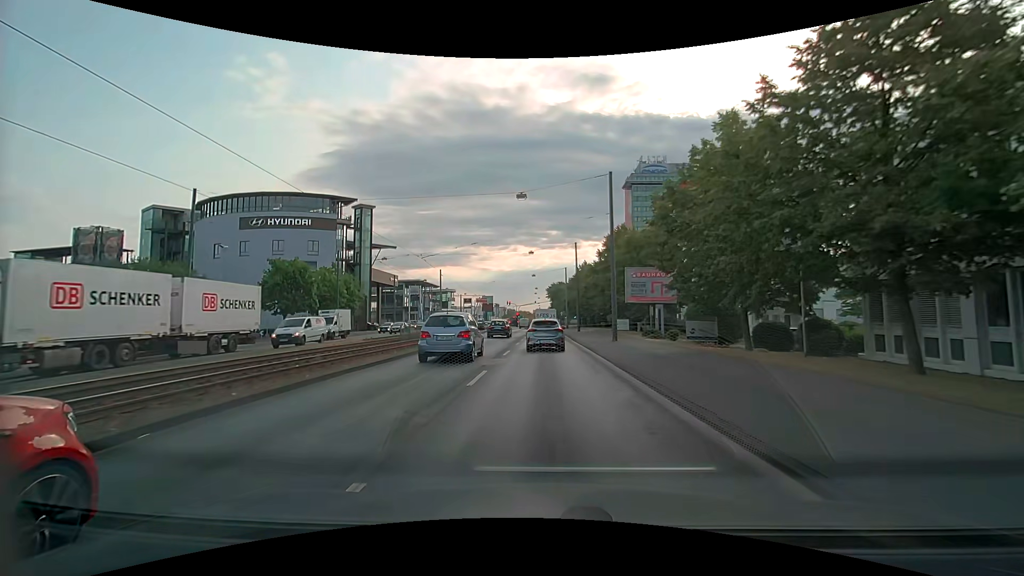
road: primary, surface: asphalt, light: Day
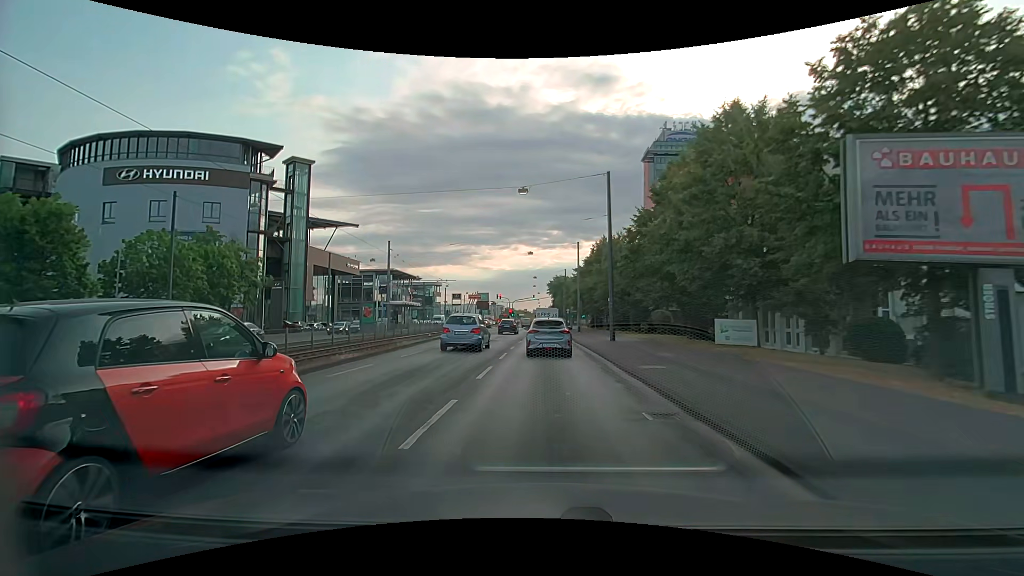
(-0.2, +28.9) m; 0°
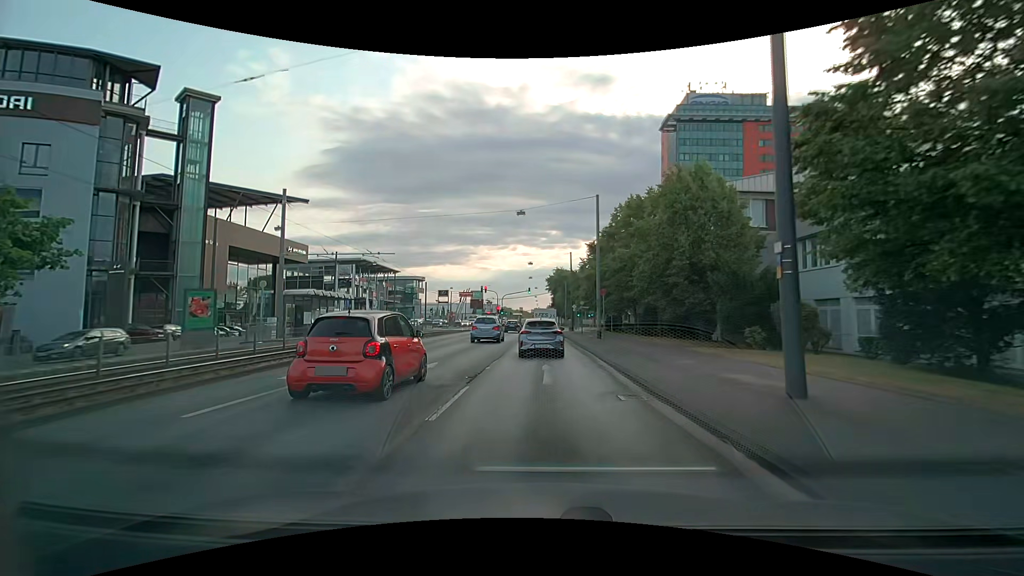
(-0.1, +22.6) m; 0°
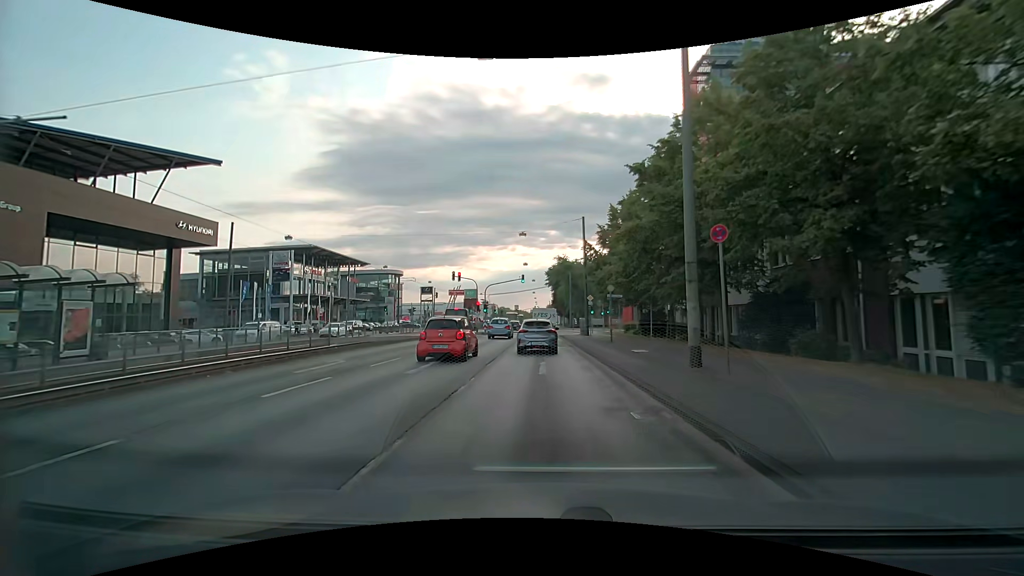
(0.0, +23.2) m; -1°
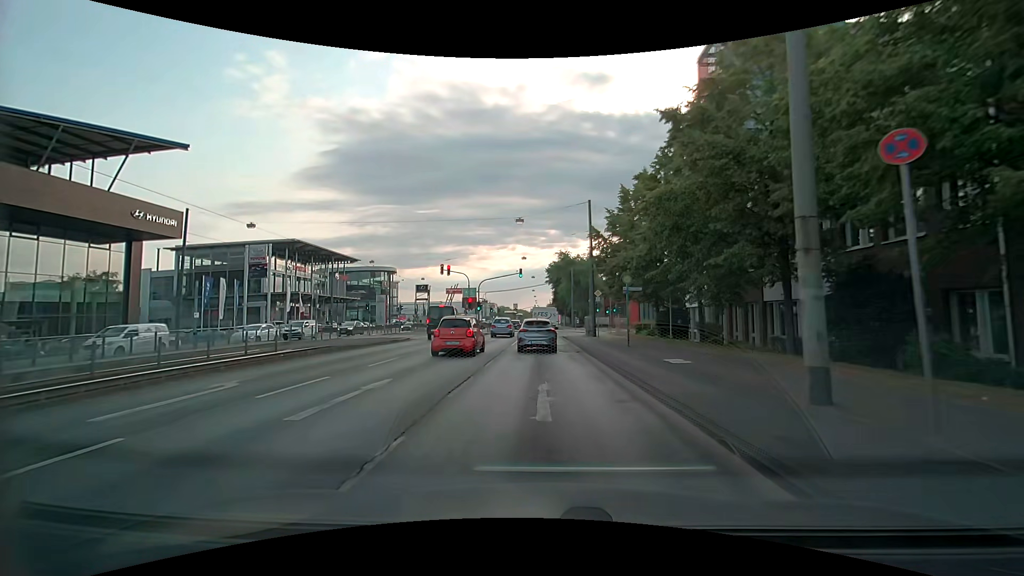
(+0.1, +6.0) m; 0°
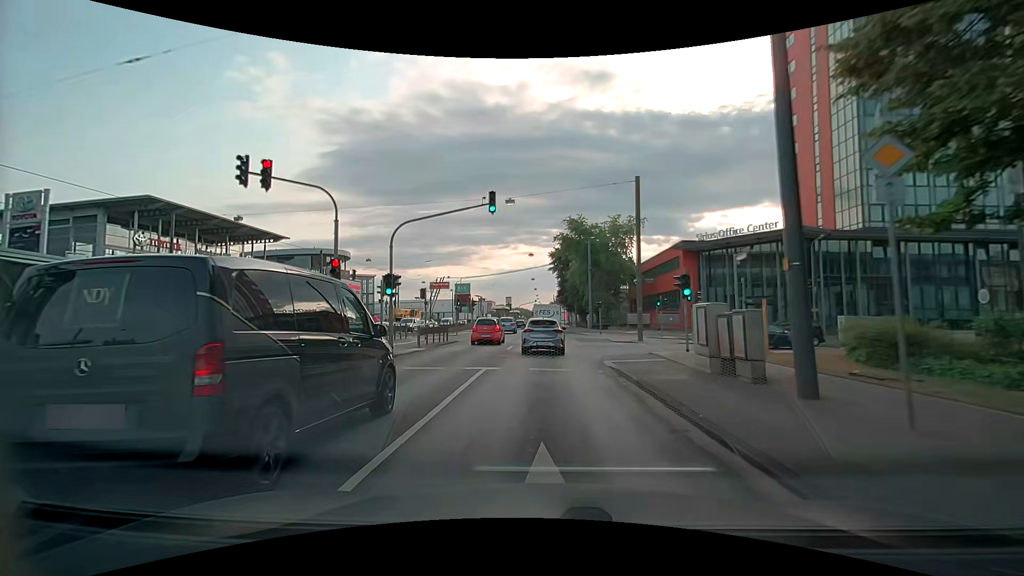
(+0.1, +31.0) m; 0°
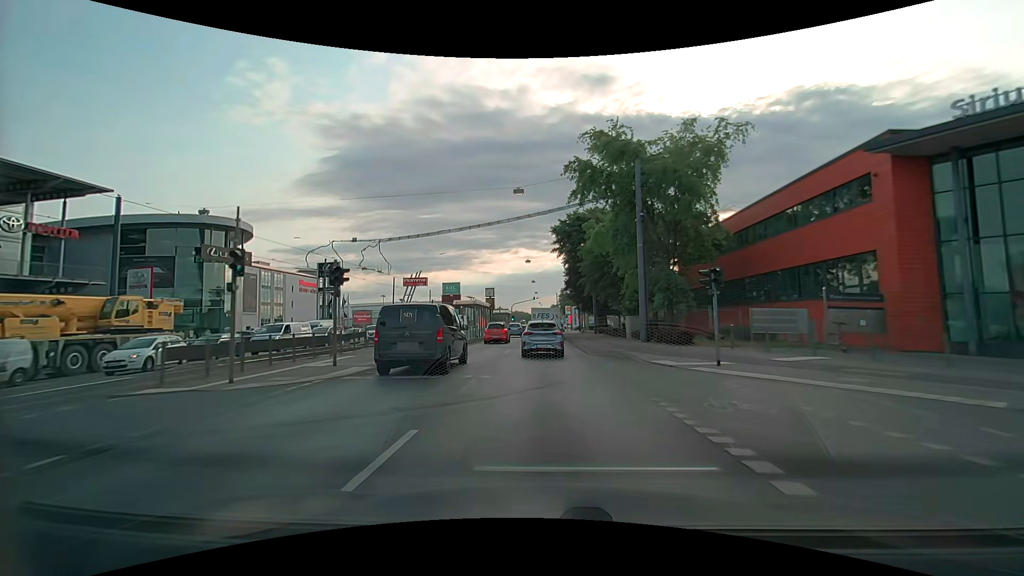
(-0.1, +32.0) m; 0°
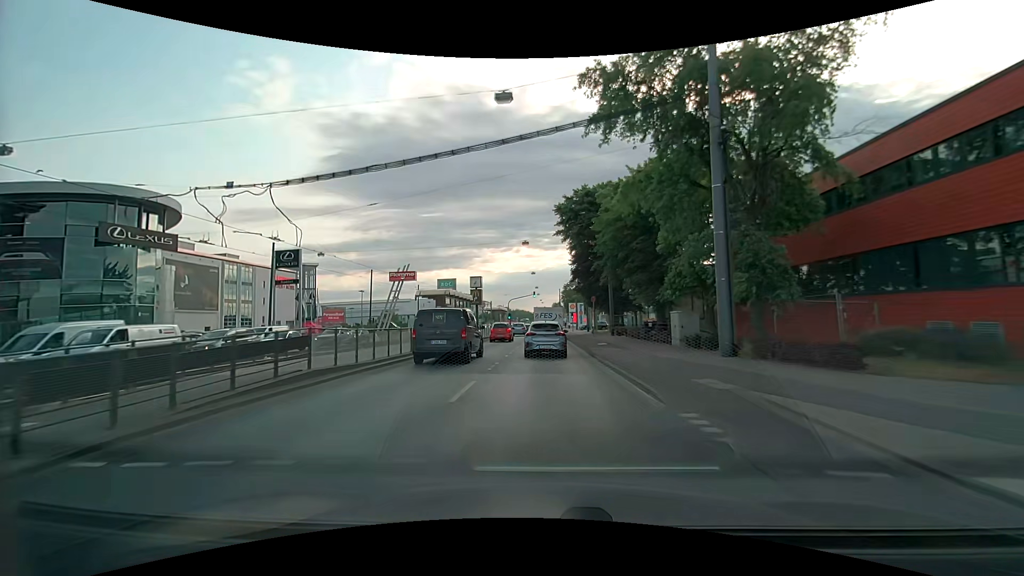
(0.0, +13.0) m; 0°
(0, +10) (0, +20) (0, +30) (0, +40) (0, +50) (0, +60) (0, +70) (0, +80) (0, +90) (0, +100) m
